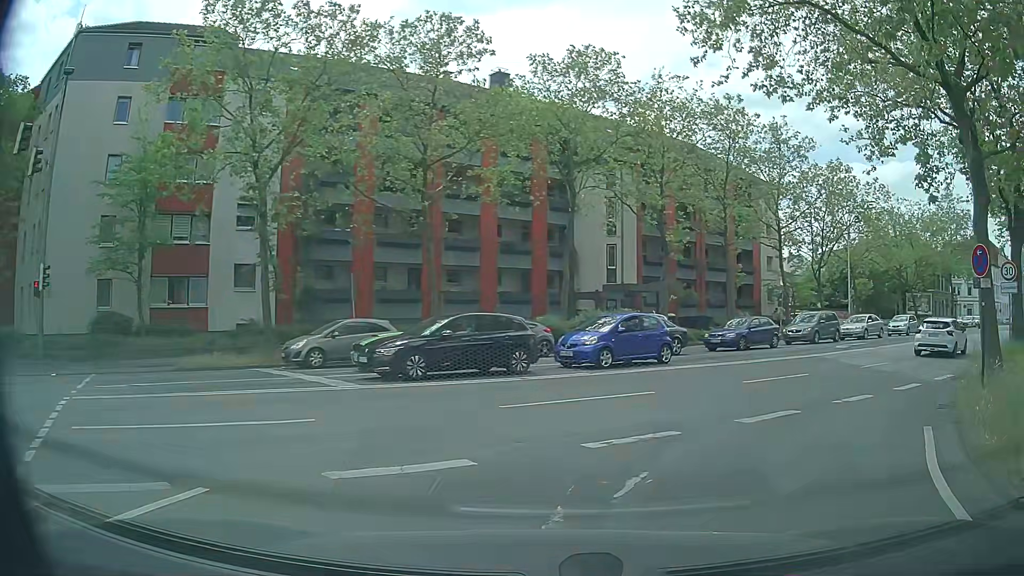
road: primary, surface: asphalt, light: Day
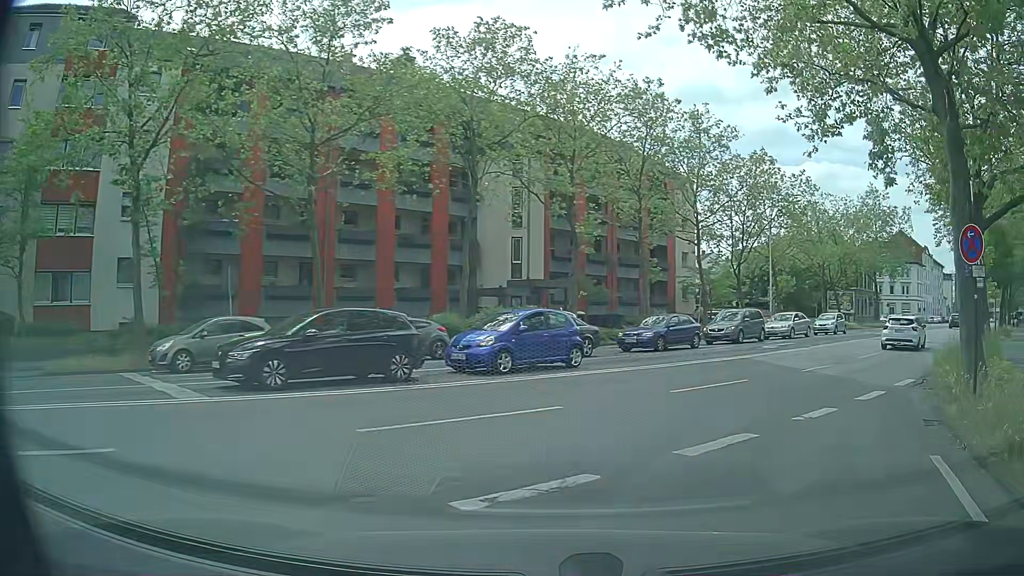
(+0.2, +2.7) m; +7°
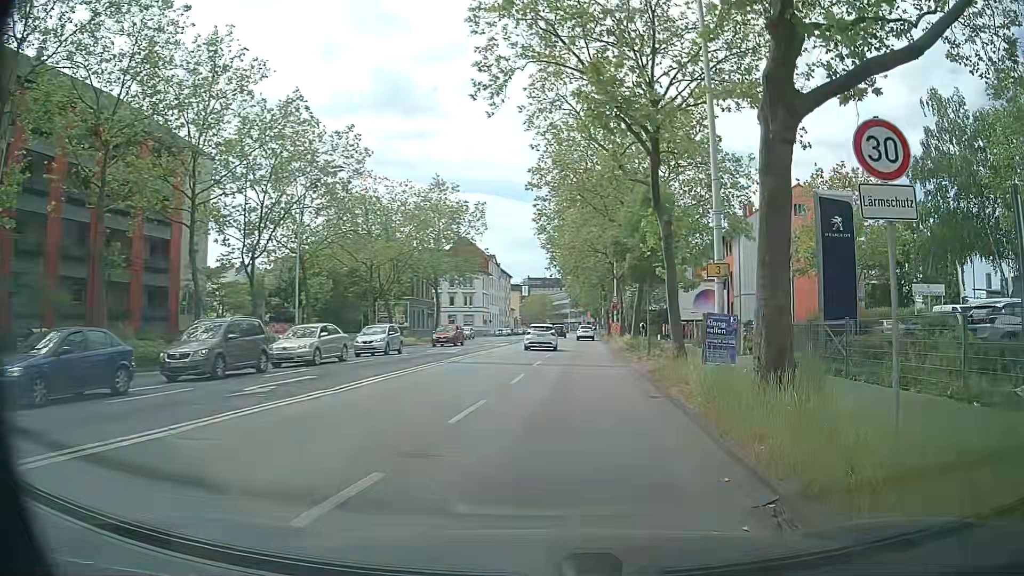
(+4.7, +13.1) m; +40°
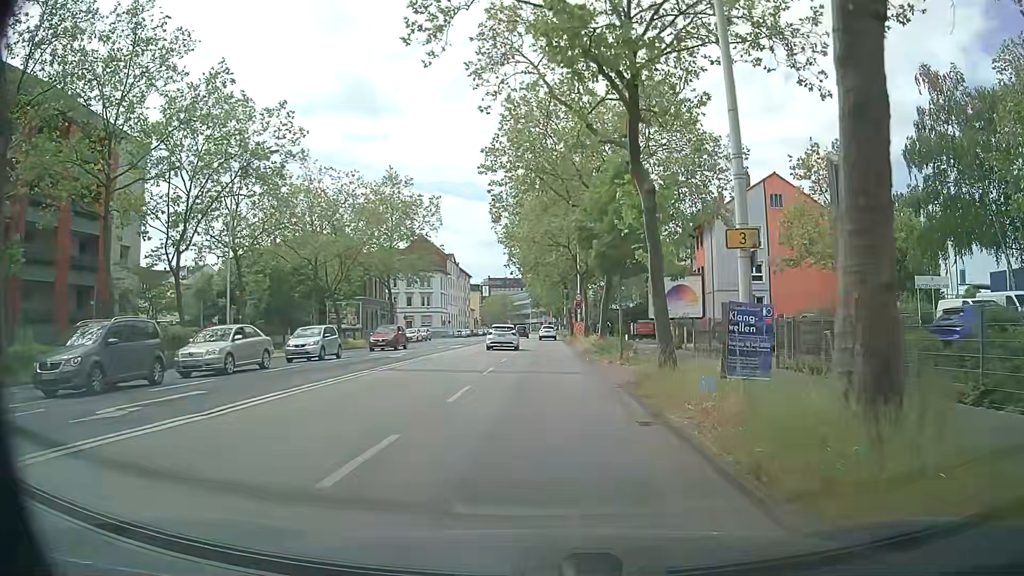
(+0.1, +4.0) m; +2°
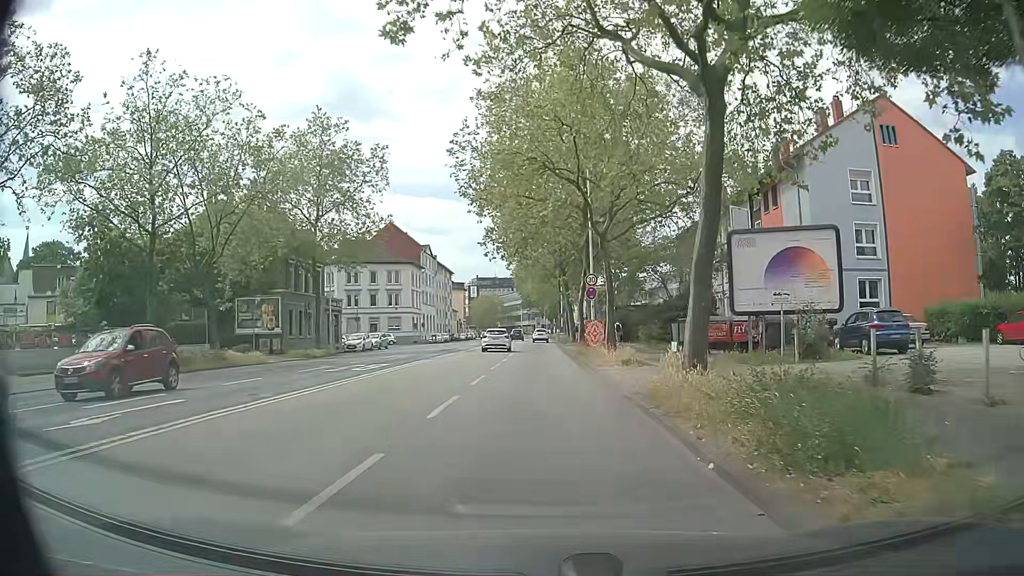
(+0.2, +20.8) m; 0°
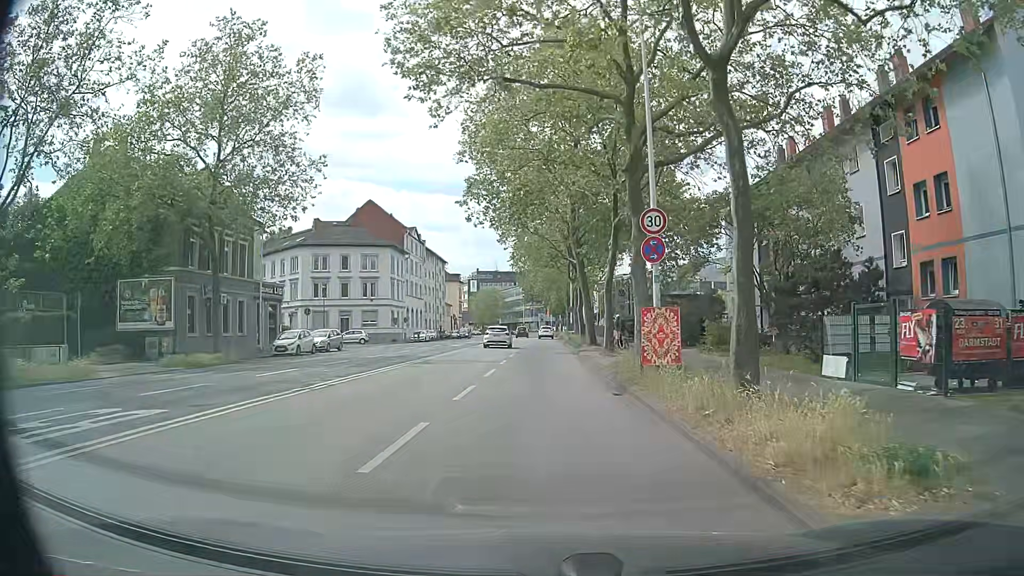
(0.0, +16.6) m; 0°
(0, +10) (0, +20) (0, +30) (0, +40) (+1, +50) (+1, +60) (+1, +70) (+1, +80) (+1, +90) (+1, +100) m
